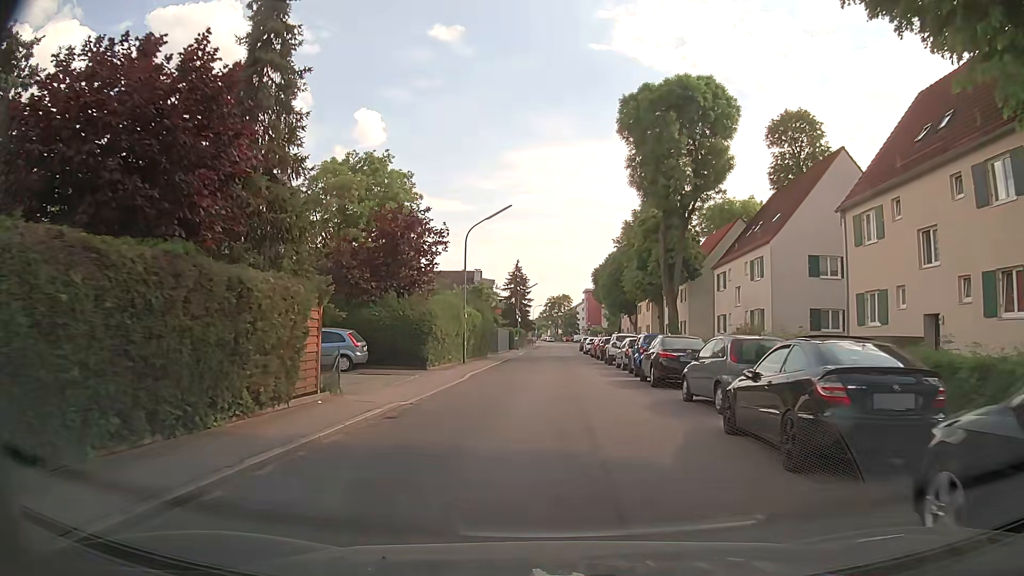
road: unclassified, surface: asphalt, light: Day
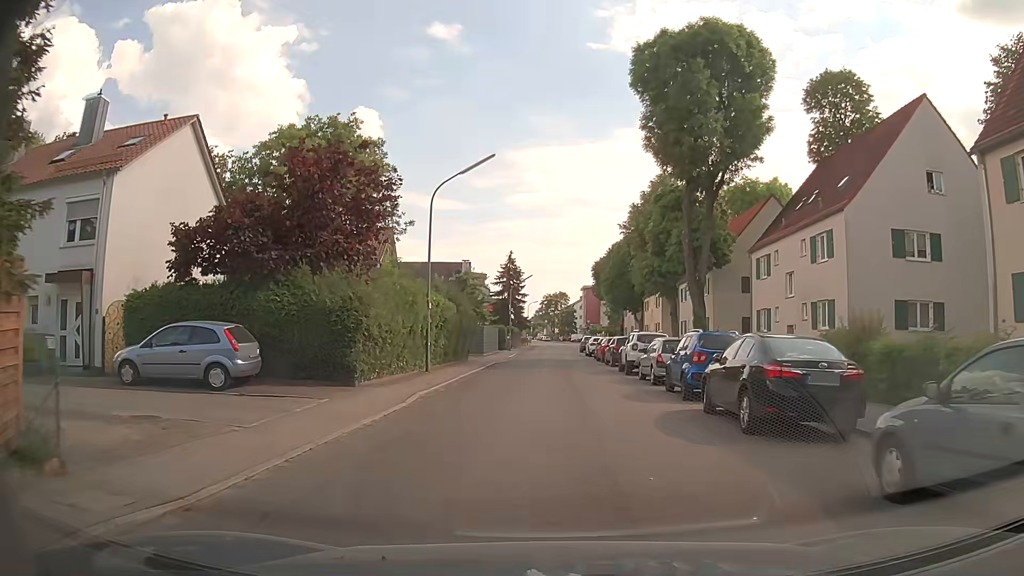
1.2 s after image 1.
(+0.1, +9.3) m; +1°
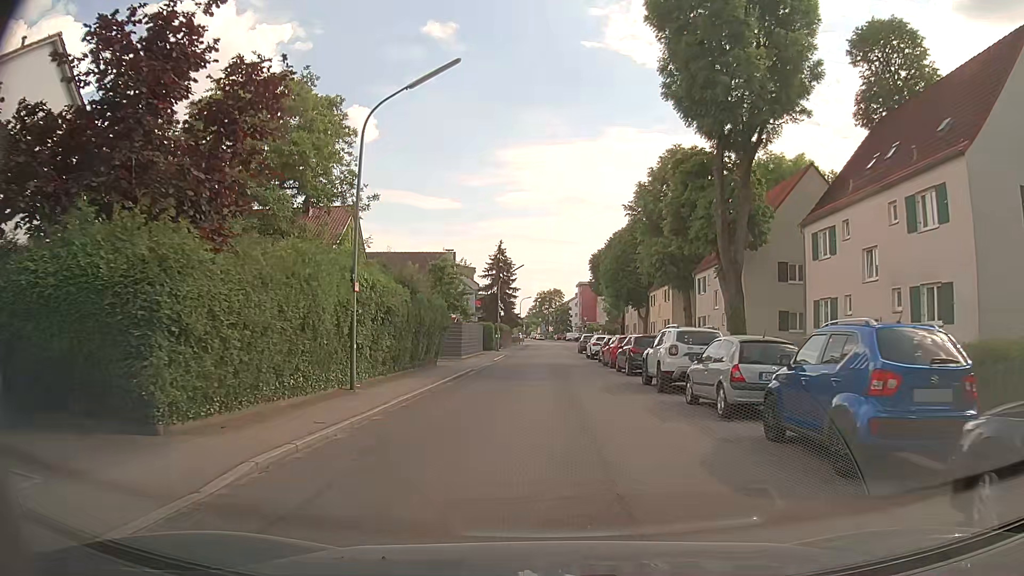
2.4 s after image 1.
(+0.1, +8.7) m; +1°
(0, +10) (0, +20) (0, +30) (0, +40) (0, +50) (+1, +60) (+2, +70) (+2, +80) (+3, +90) (+3, +100) m
